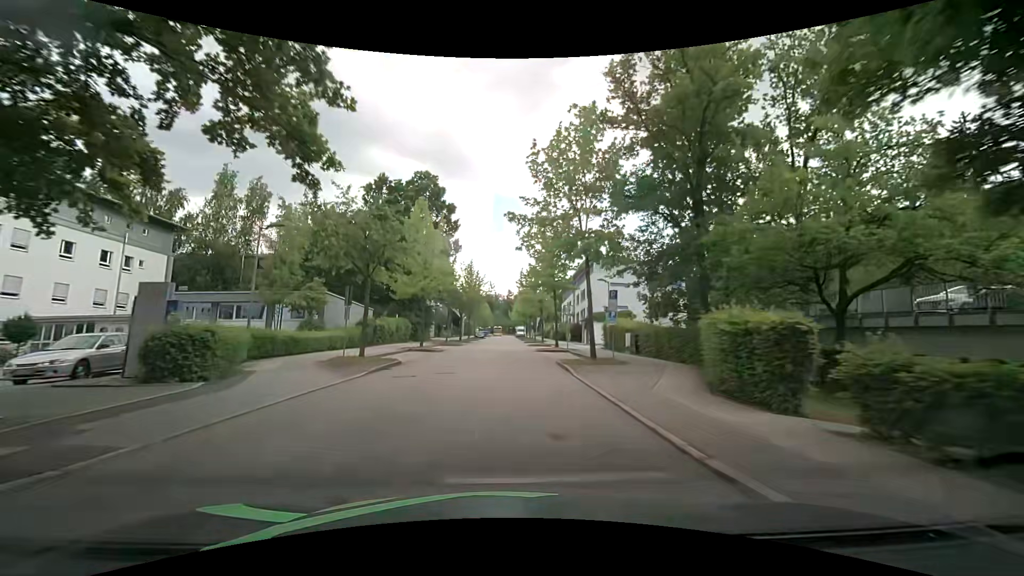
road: residential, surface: asphalt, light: Day
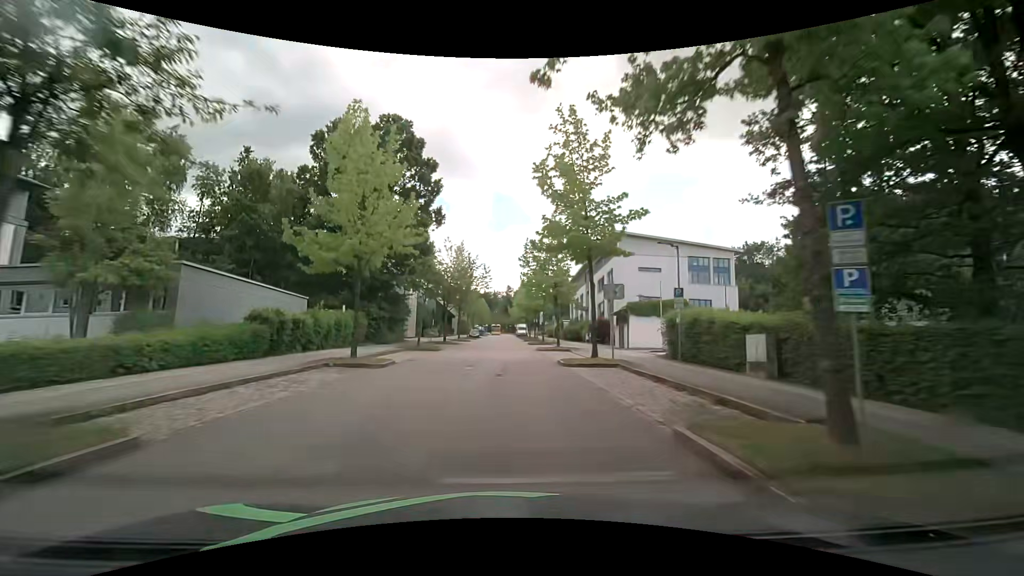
(+0.2, +15.2) m; +1°
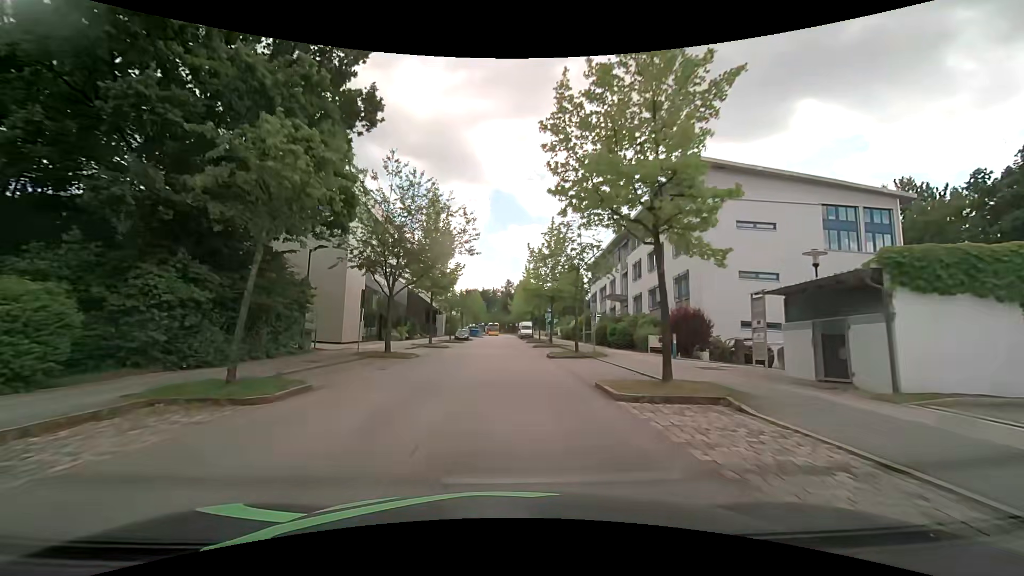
(0.0, +22.8) m; 0°
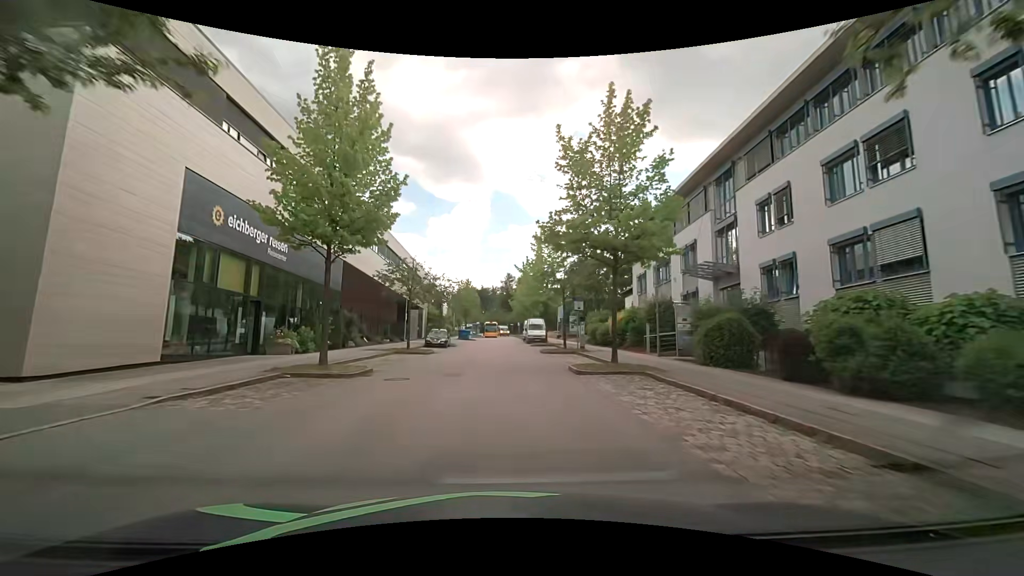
(-0.2, +22.8) m; -1°
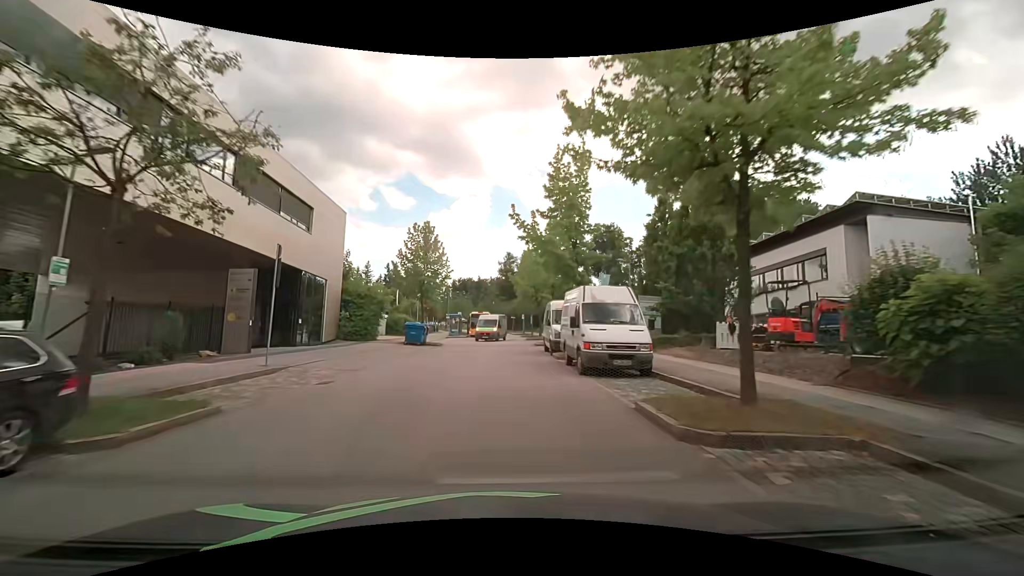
(+0.3, +37.1) m; 0°
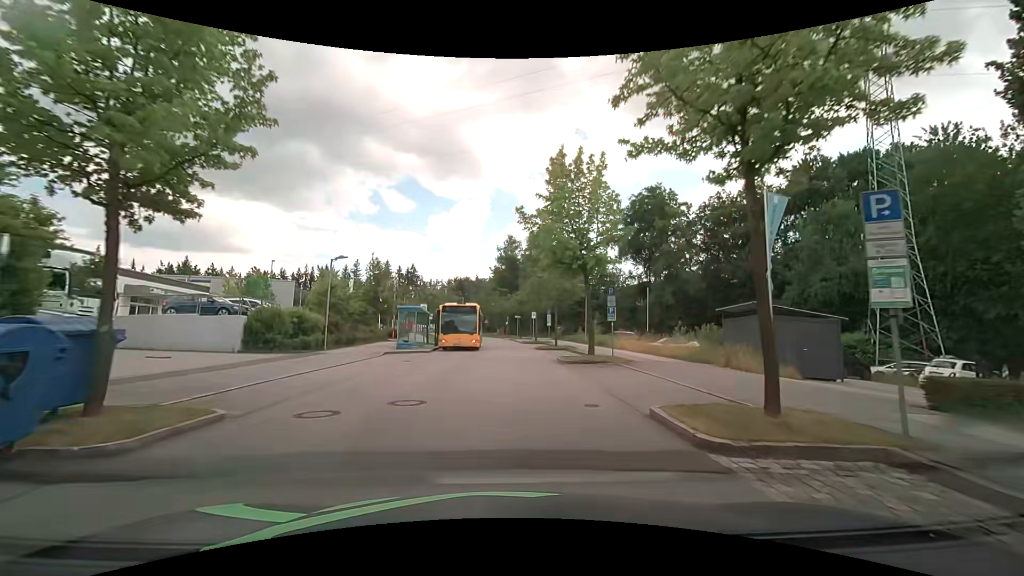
(-0.1, +28.1) m; 0°
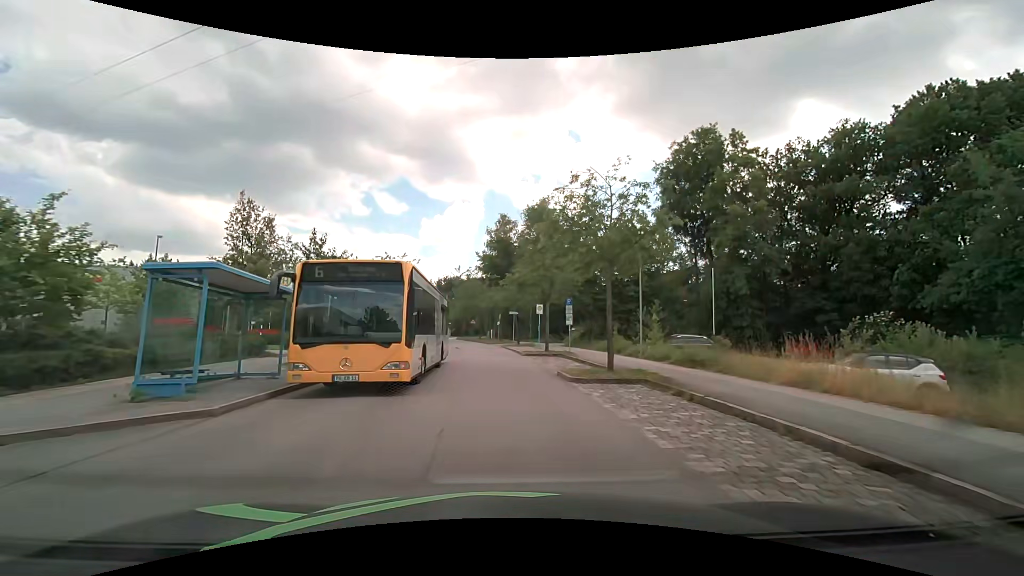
(+0.2, +20.3) m; +1°
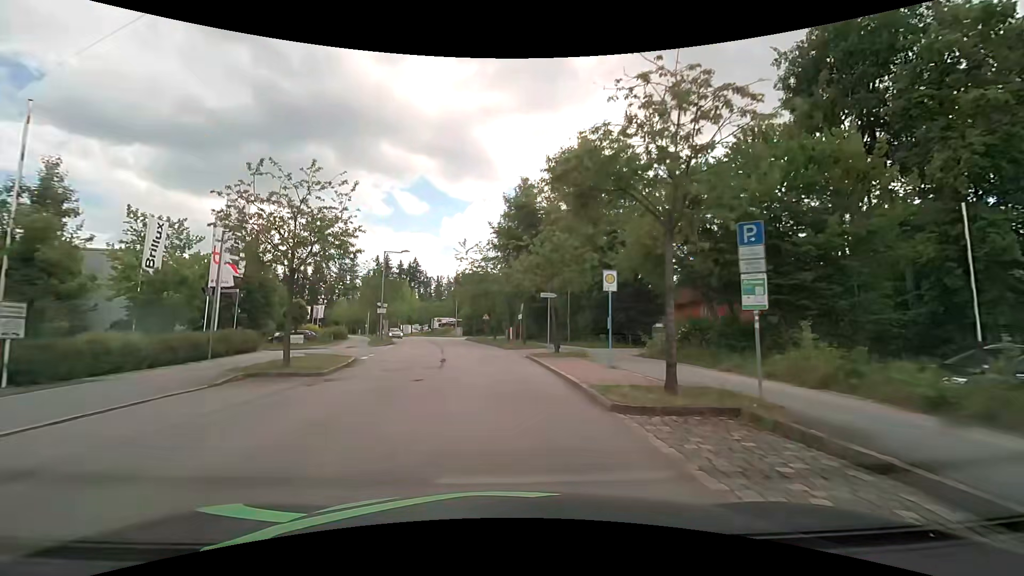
(-0.4, +19.3) m; -3°
(0, +10) (-1, +20) (-1, +30) (-7, +37) (-17, +38) (-27, +36) (-37, +35) (-46, +33) (-56, +31) (-66, +30) m
